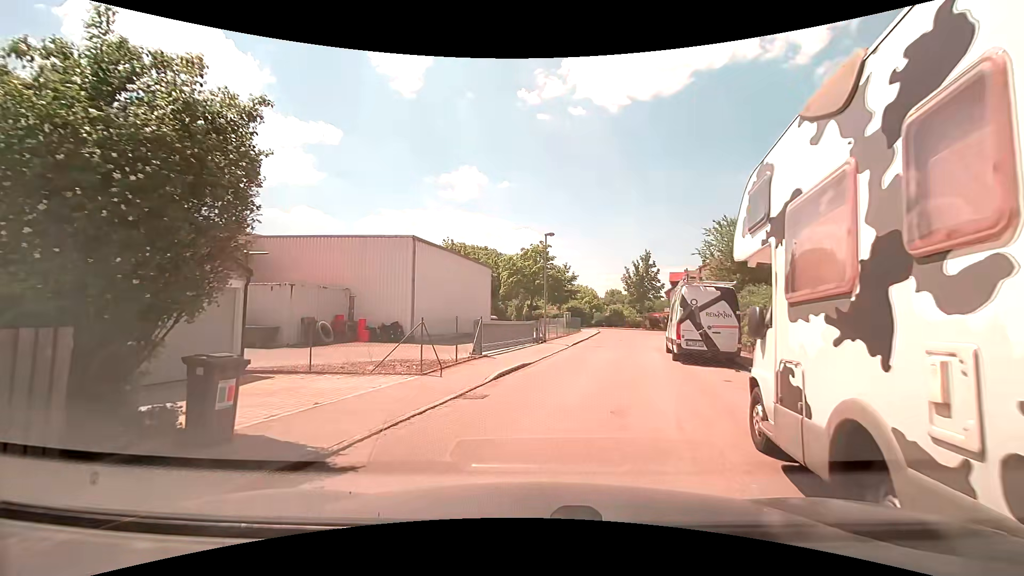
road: residential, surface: asphalt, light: Day
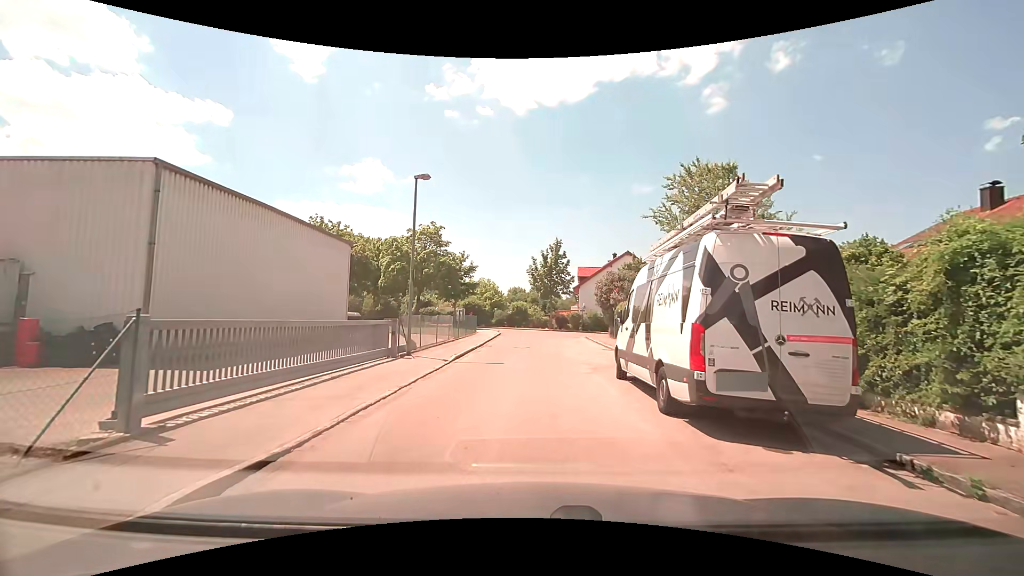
(+1.4, +10.6) m; +12°
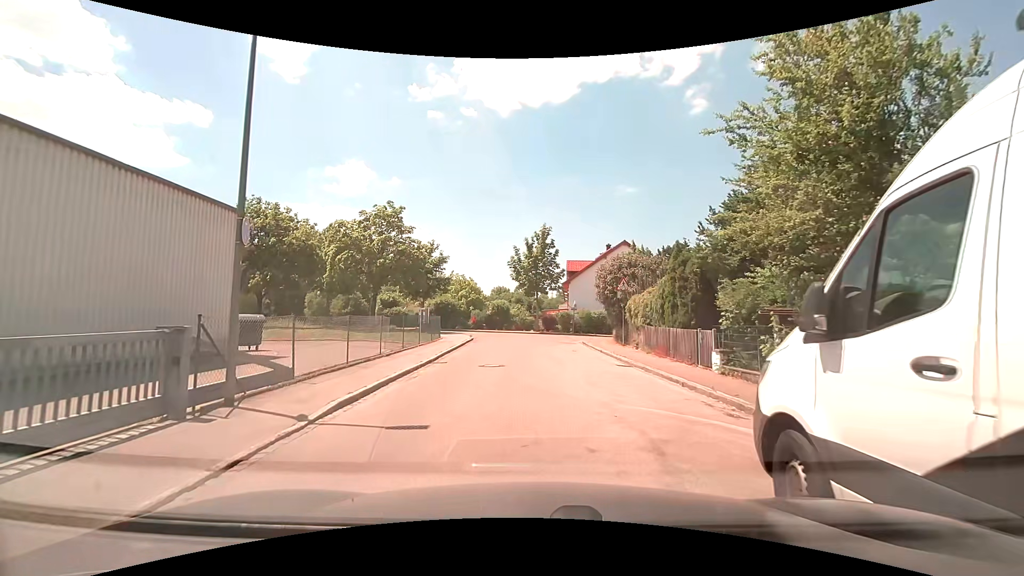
(+0.2, +8.8) m; +1°
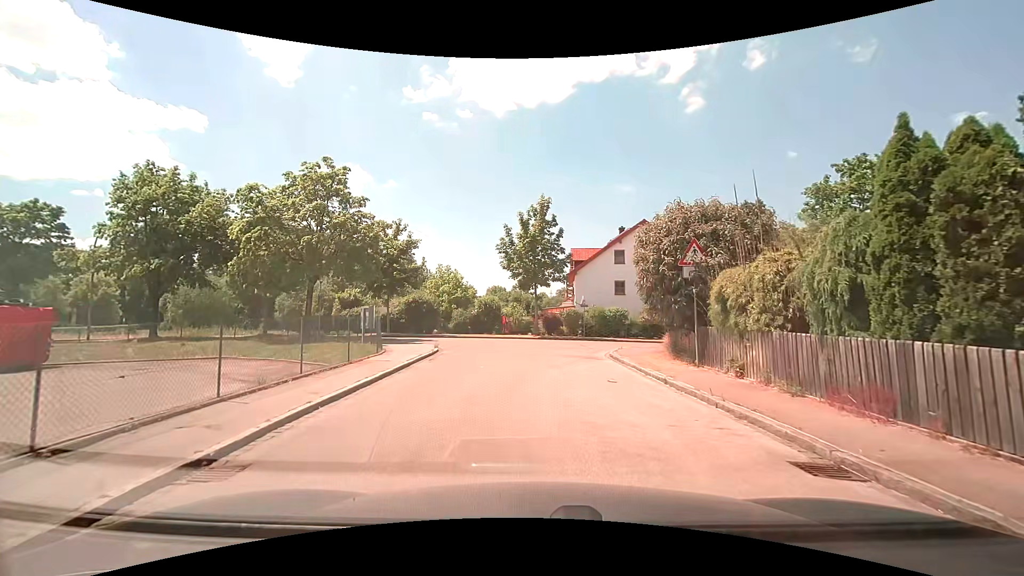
(+0.2, +11.2) m; 0°
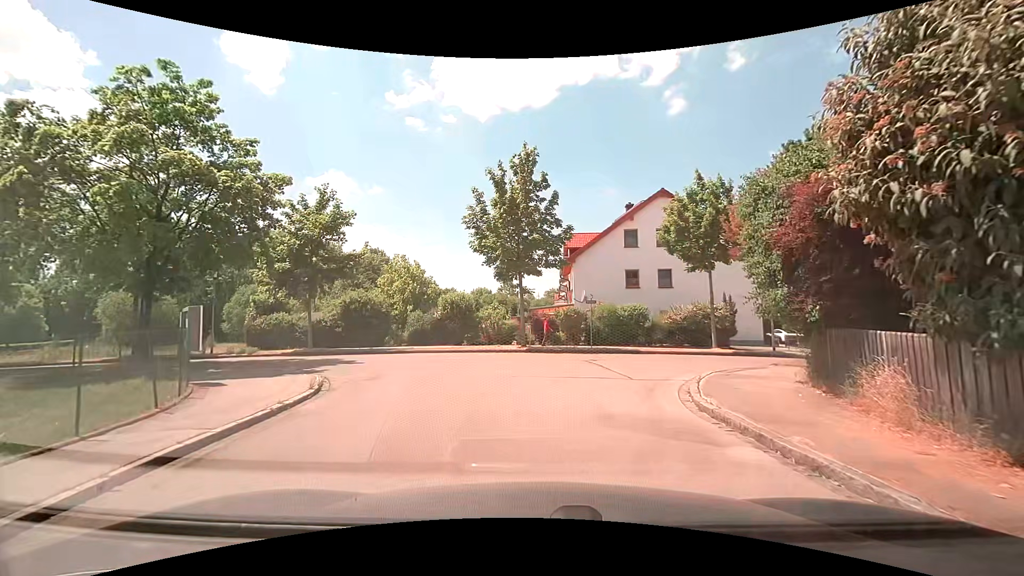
(+0.2, +11.0) m; +2°
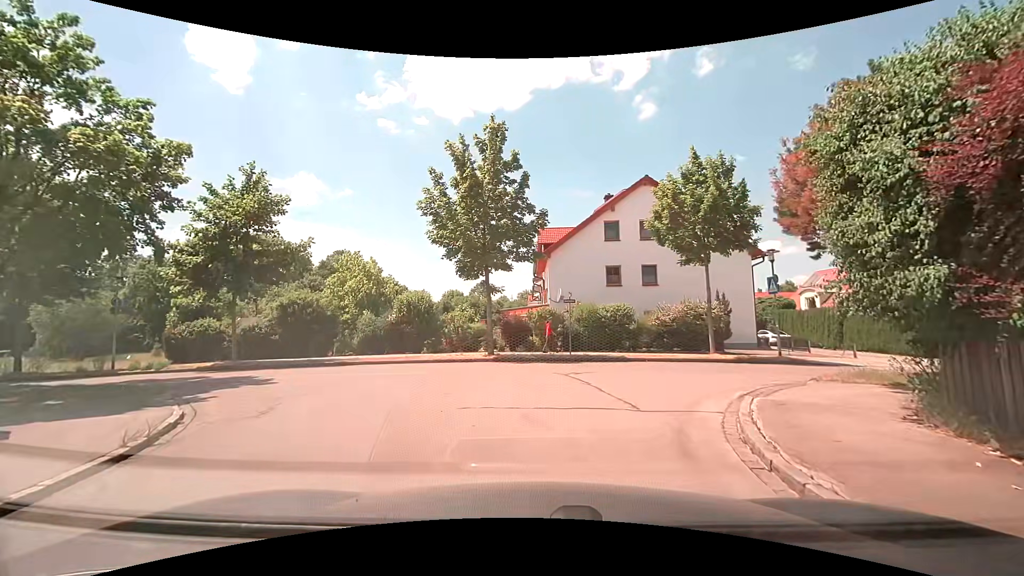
(+0.1, +3.7) m; +2°
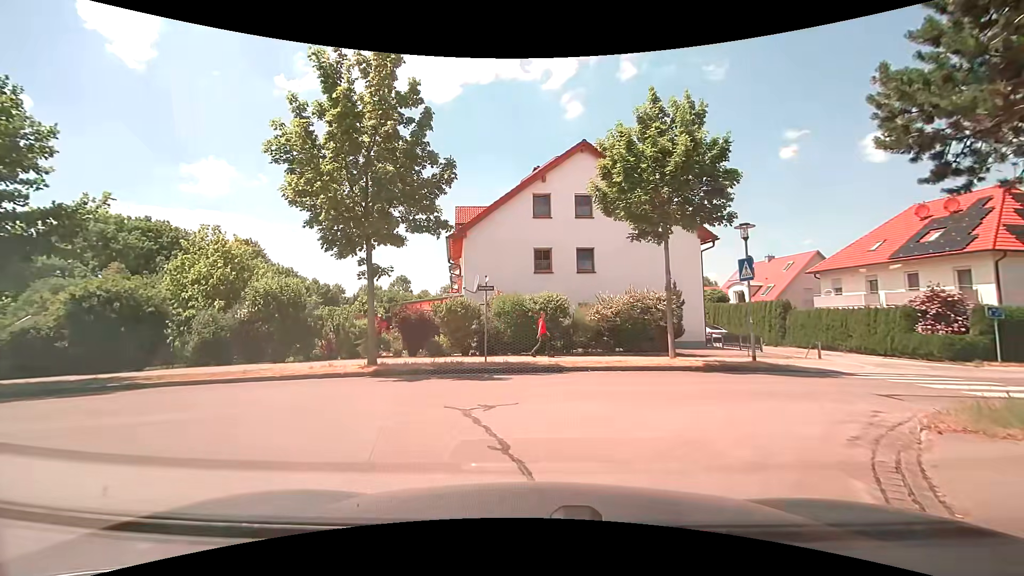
(+0.5, +5.9) m; +9°
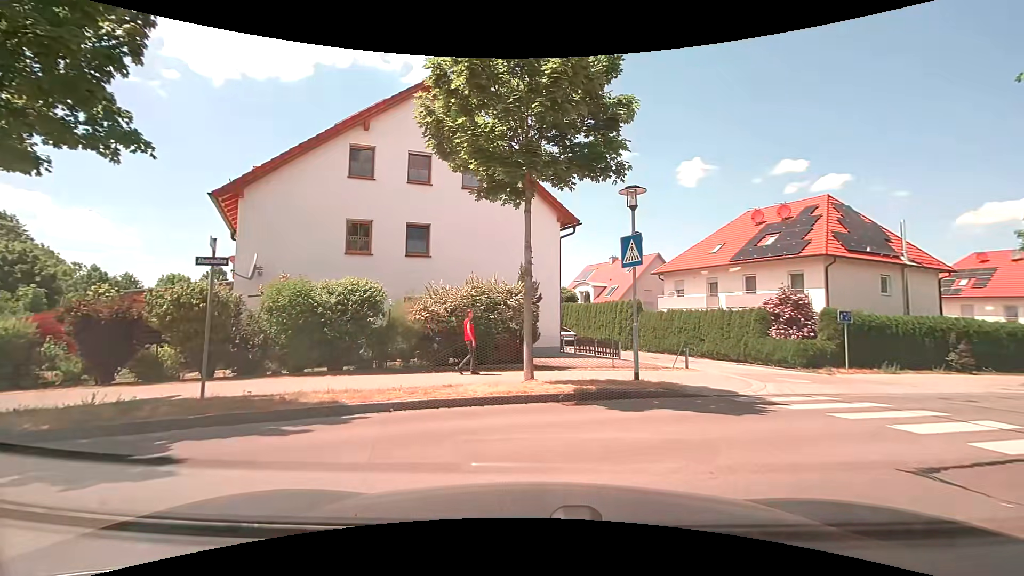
(+0.8, +6.1) m; +17°
